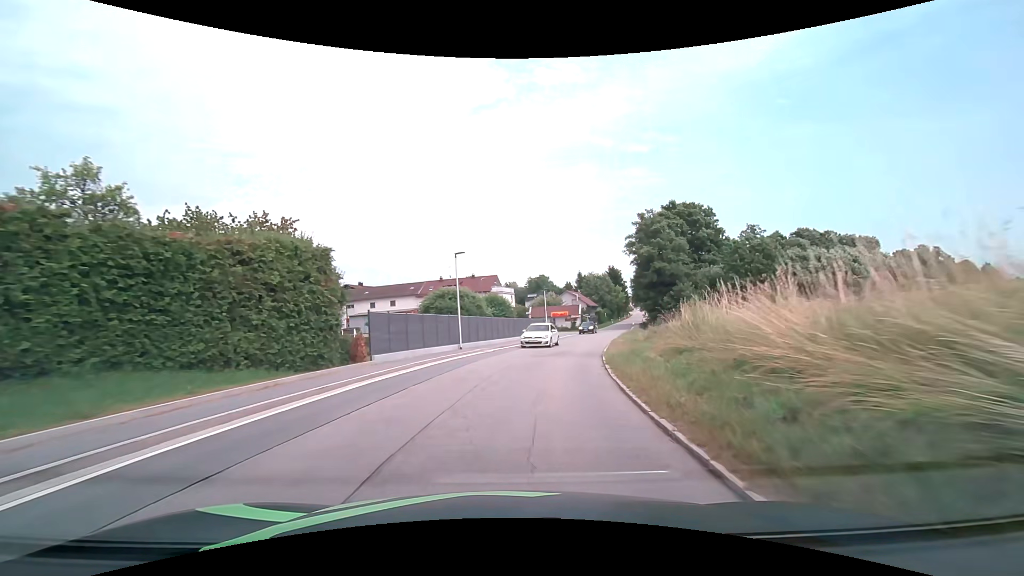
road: secondary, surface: asphalt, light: Day
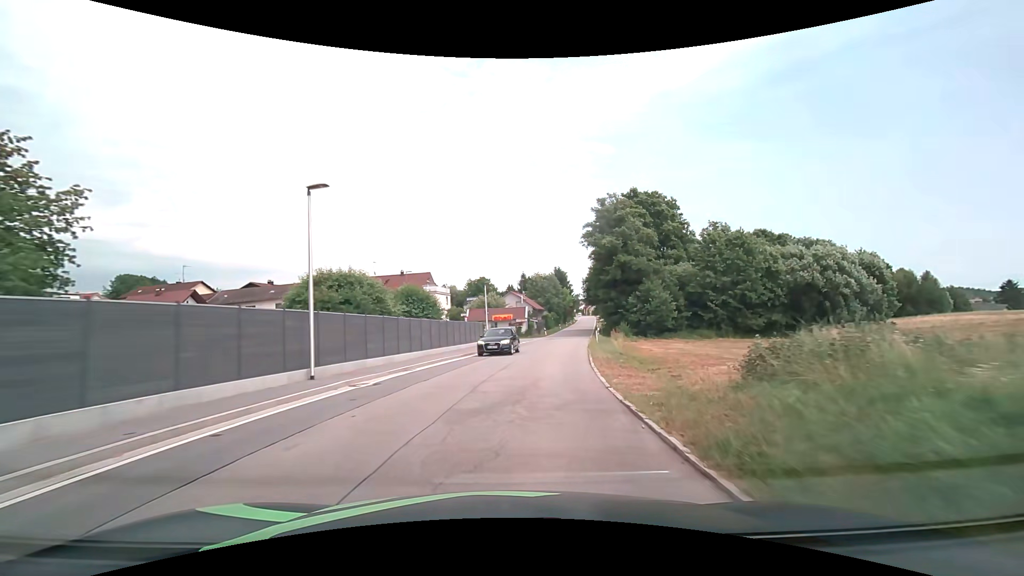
(+0.8, +13.6) m; +7°
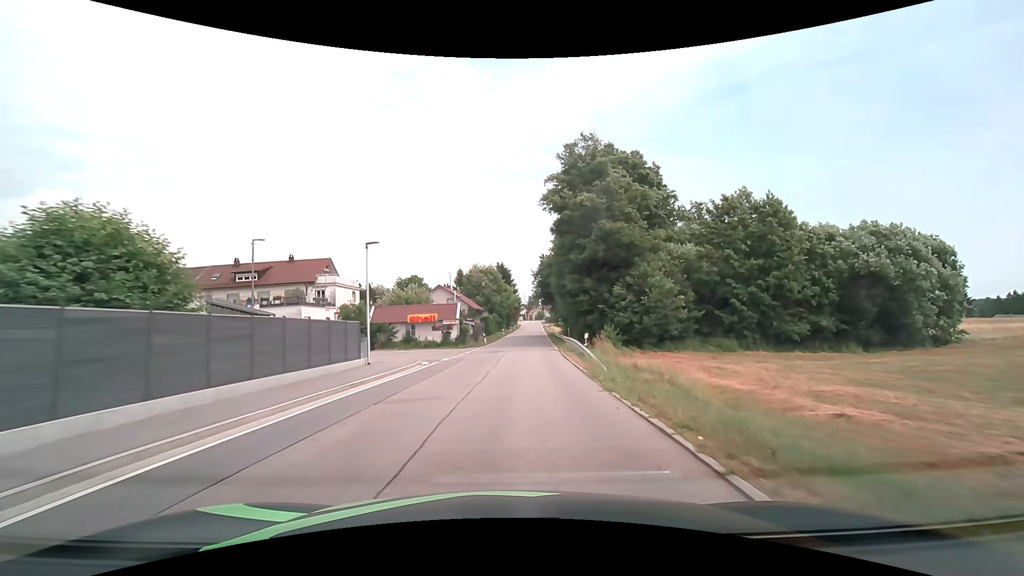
(+1.5, +21.3) m; +7°
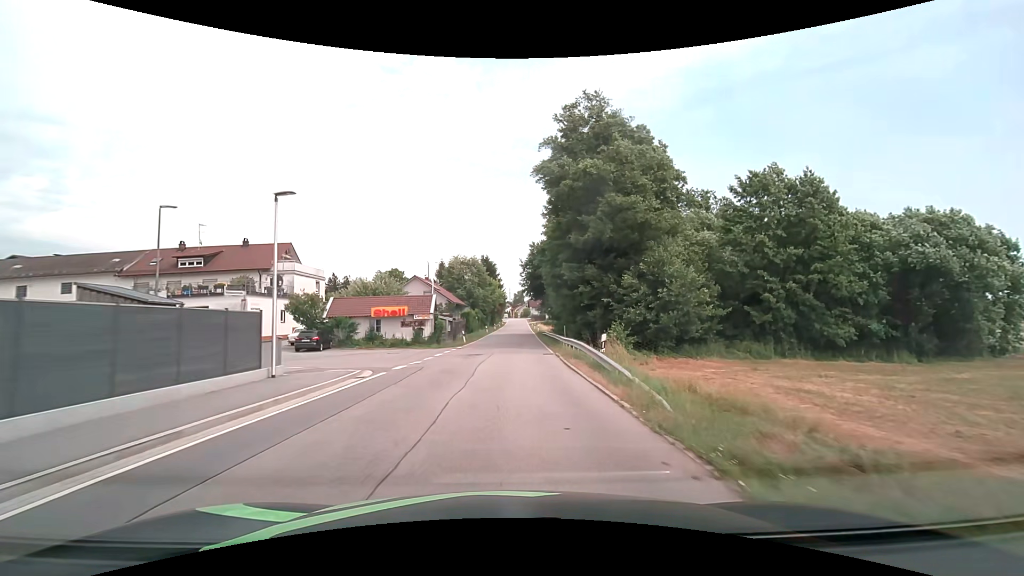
(+0.1, +7.4) m; +2°
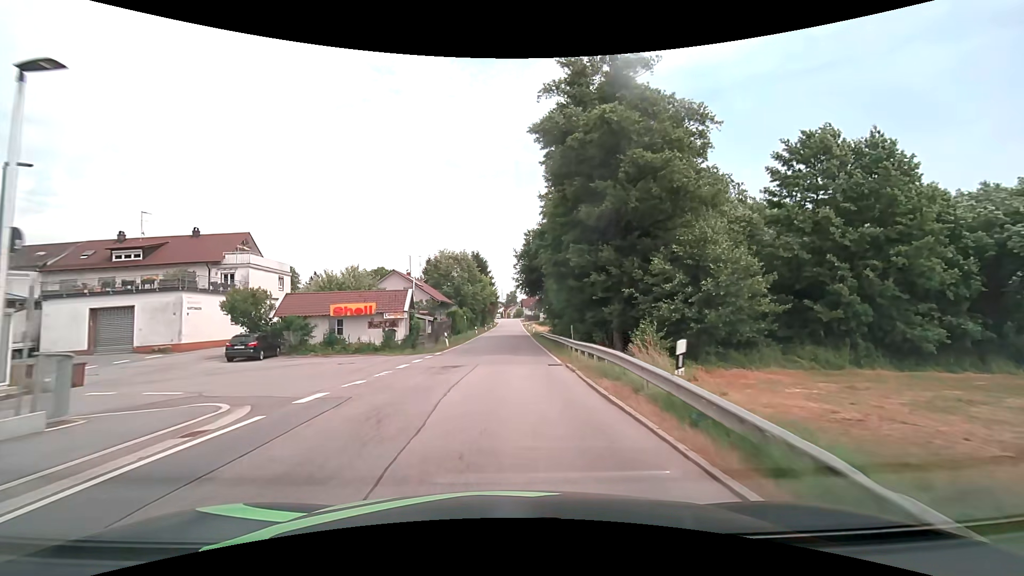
(+0.1, +7.5) m; +1°
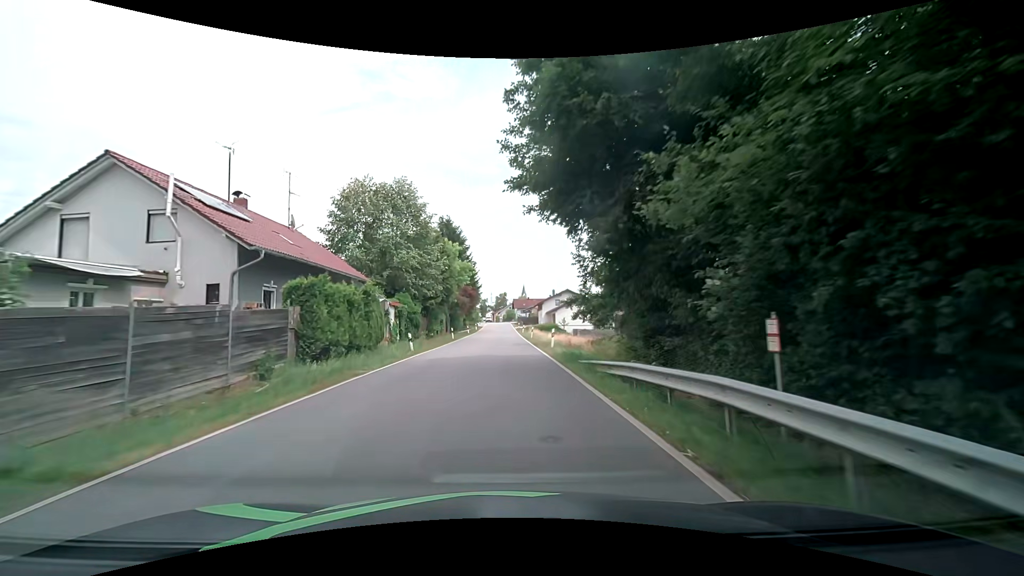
(+0.4, +38.0) m; +1°
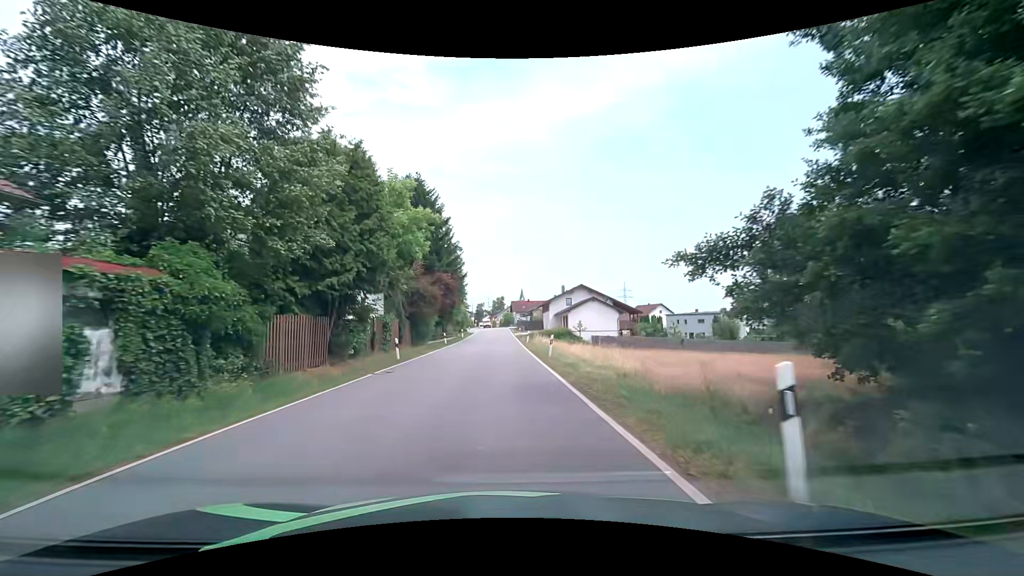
(+0.2, +22.3) m; +1°
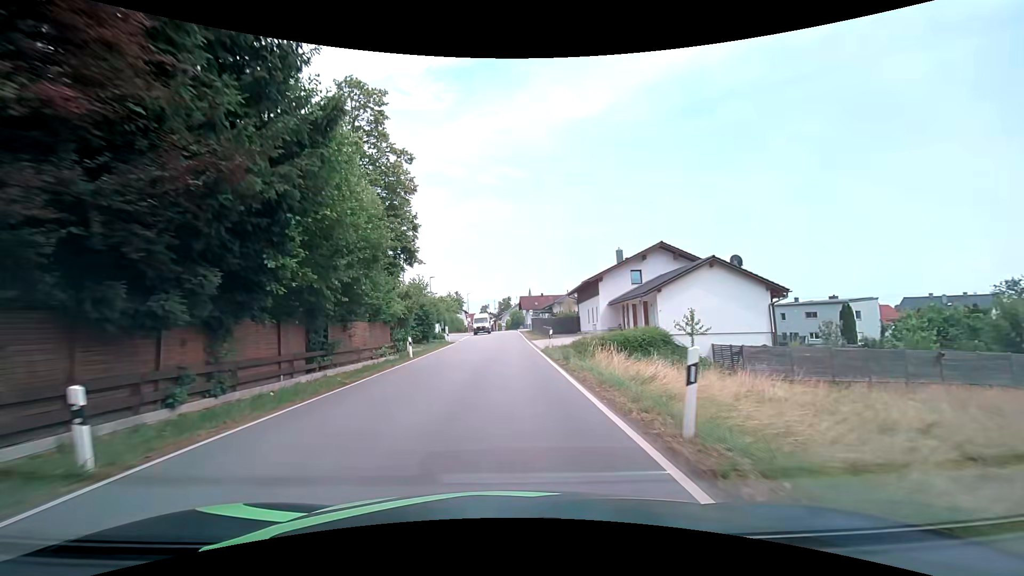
(-0.3, +38.4) m; -1°
(0, +10) (0, +20) (0, +30) (0, +40) (0, +50) (0, +60) (0, +70) (0, +80) (-1, +90) (-1, +100) m
